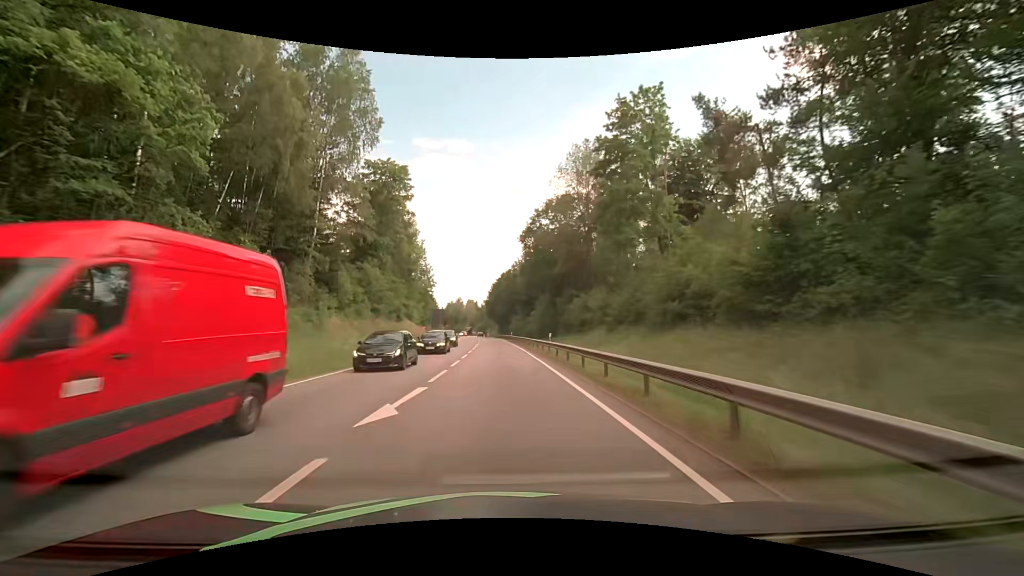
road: primary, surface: asphalt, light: Day
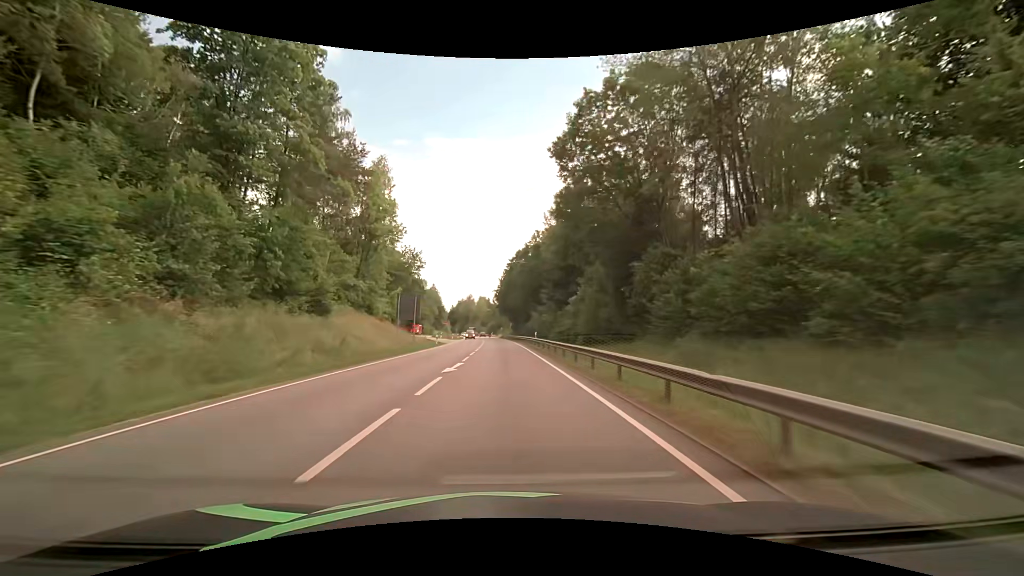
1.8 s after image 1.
(-0.3, +33.3) m; -1°
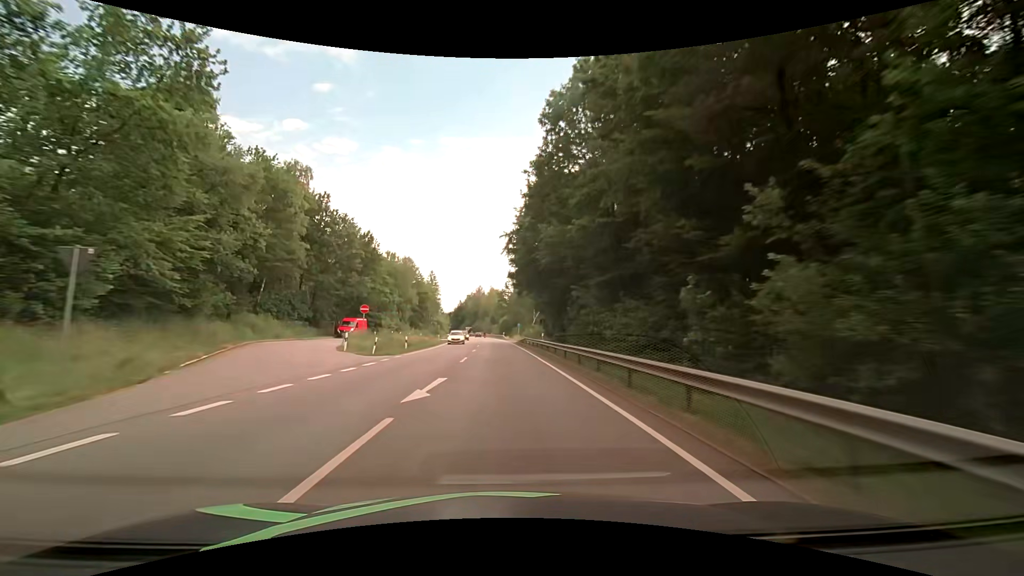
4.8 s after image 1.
(-1.1, +61.4) m; -2°
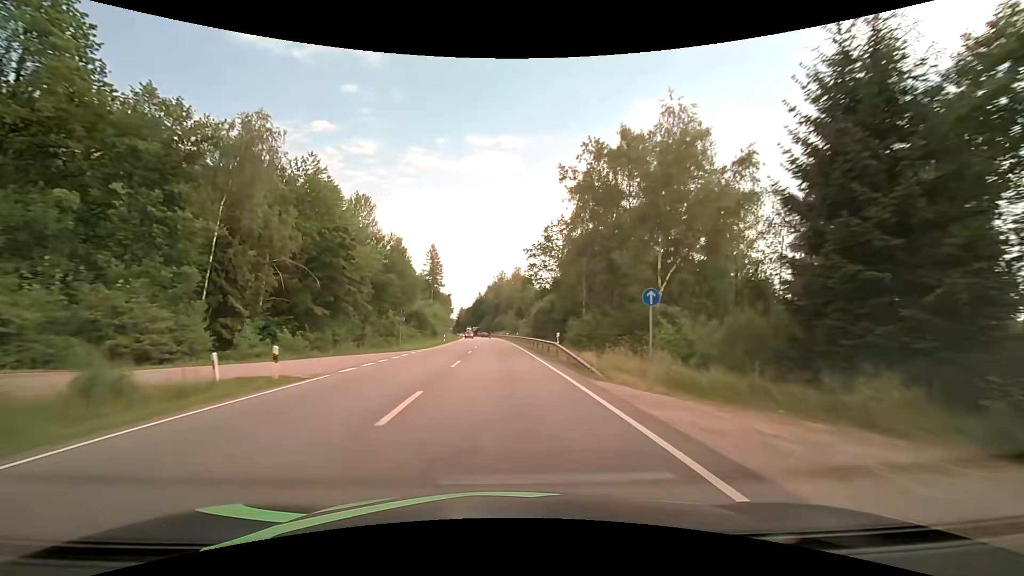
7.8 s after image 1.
(-1.7, +68.1) m; -3°
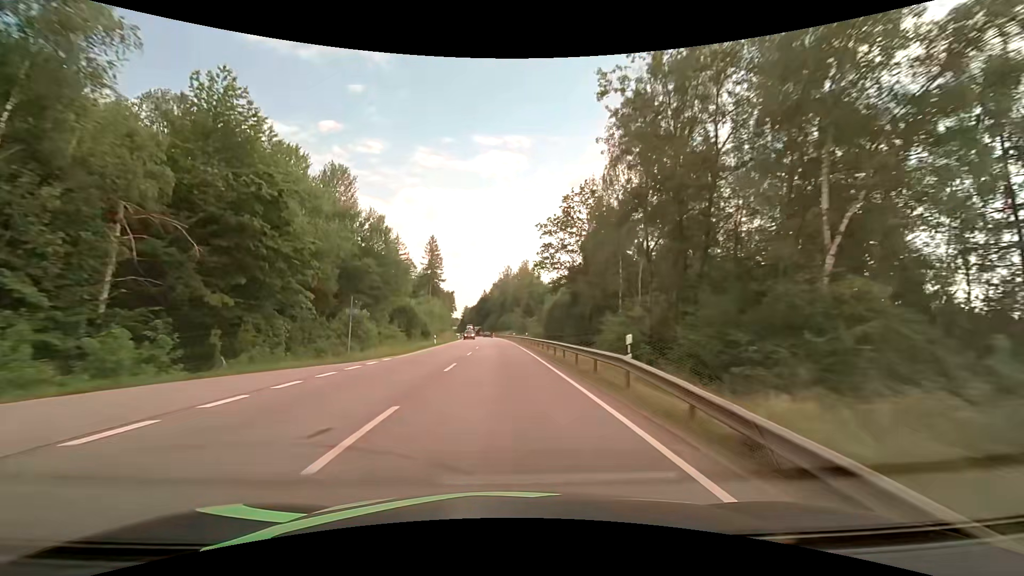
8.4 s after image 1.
(-0.1, +14.4) m; -1°
(0, +10) (0, +20) (0, +30) (-1, +40) (-1, +50) (-1, +60) (-1, +70) (-2, +80) (-2, +90) (-3, +100) m
